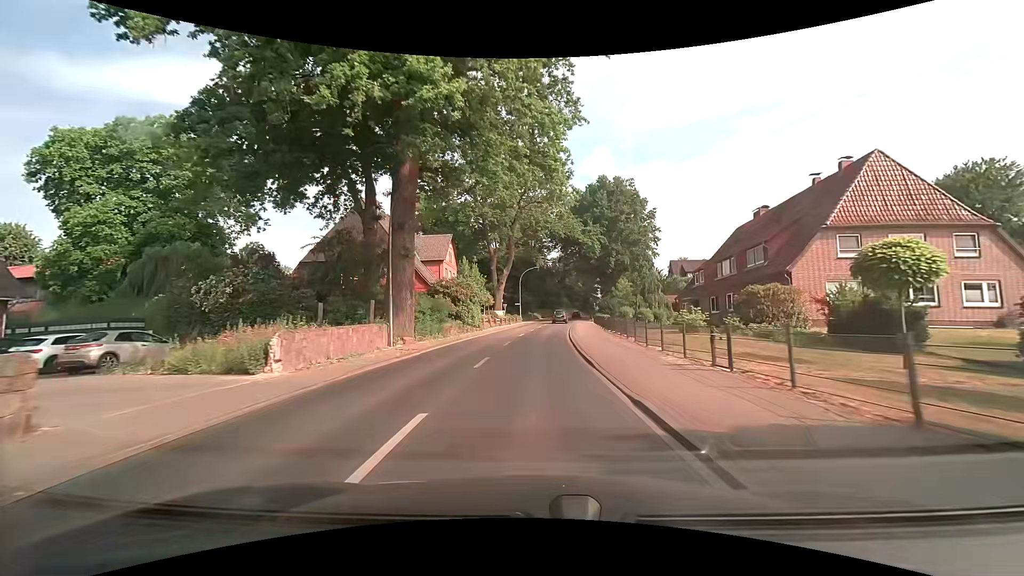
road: secondary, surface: asphalt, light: Day
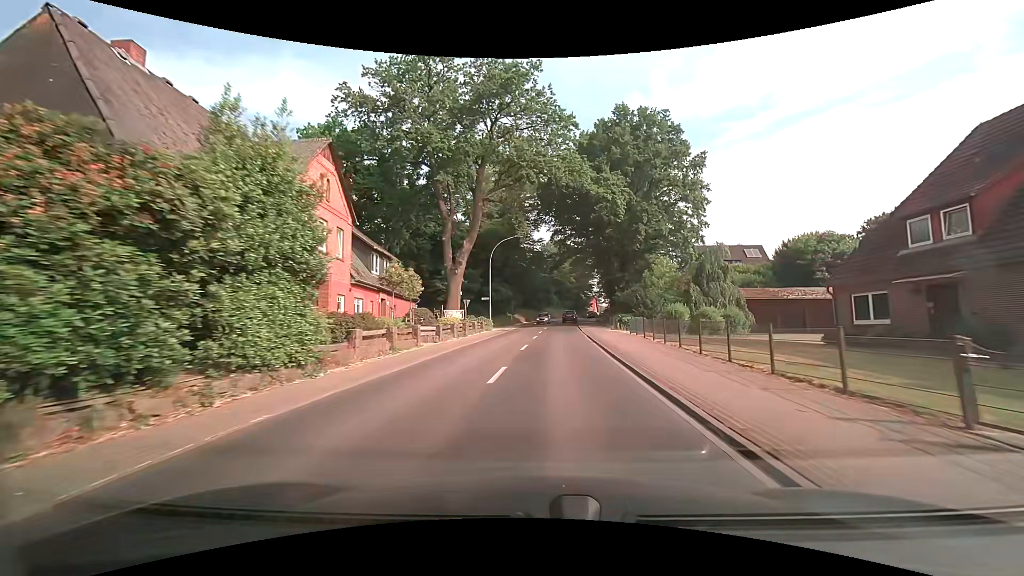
(+0.2, +30.0) m; +2°
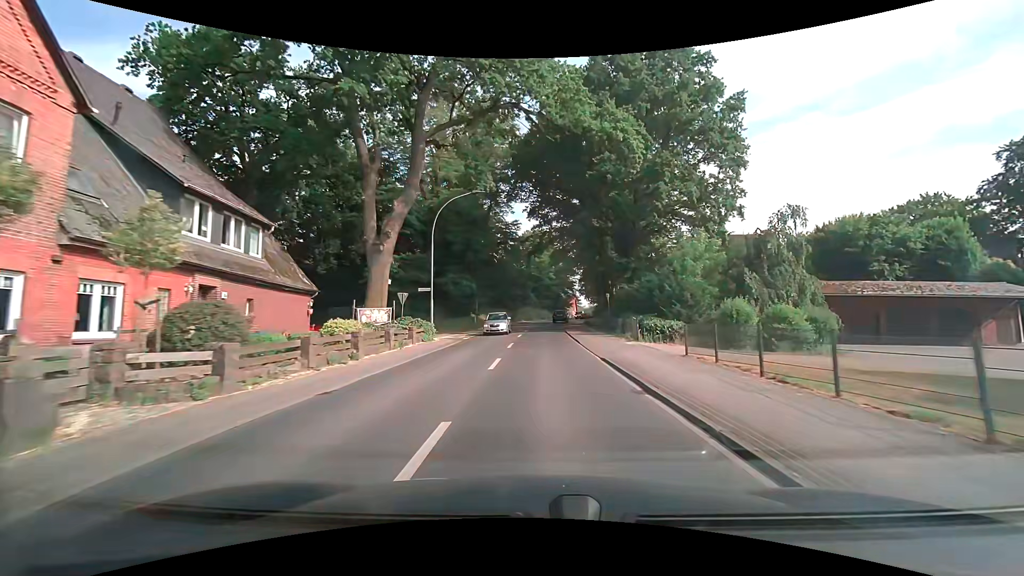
(+0.4, +15.5) m; +3°
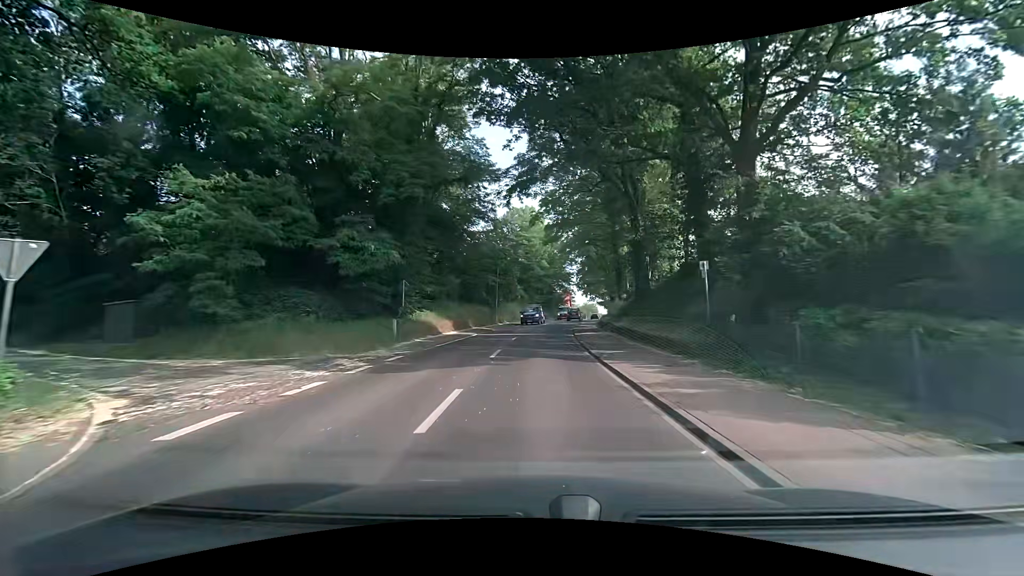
(+0.3, +23.4) m; +2°
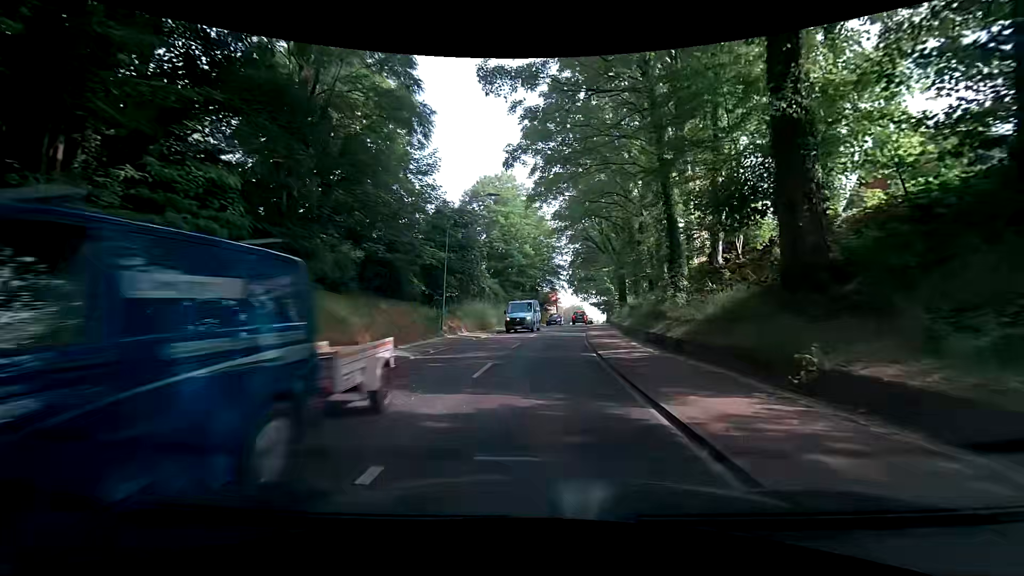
(+0.1, +21.9) m; +2°
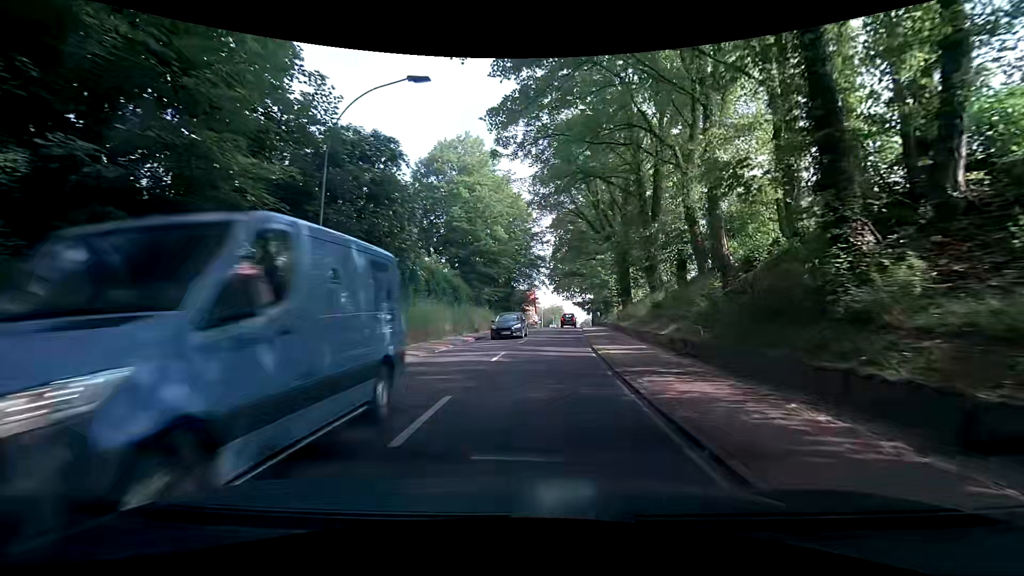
(+0.4, +14.2) m; +2°
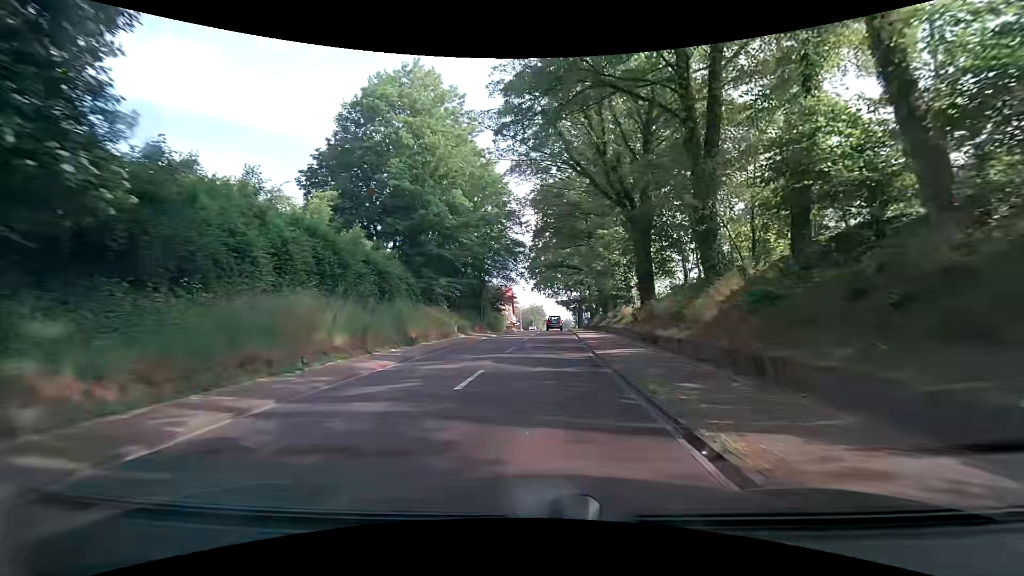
(+0.3, +14.1) m; +3°
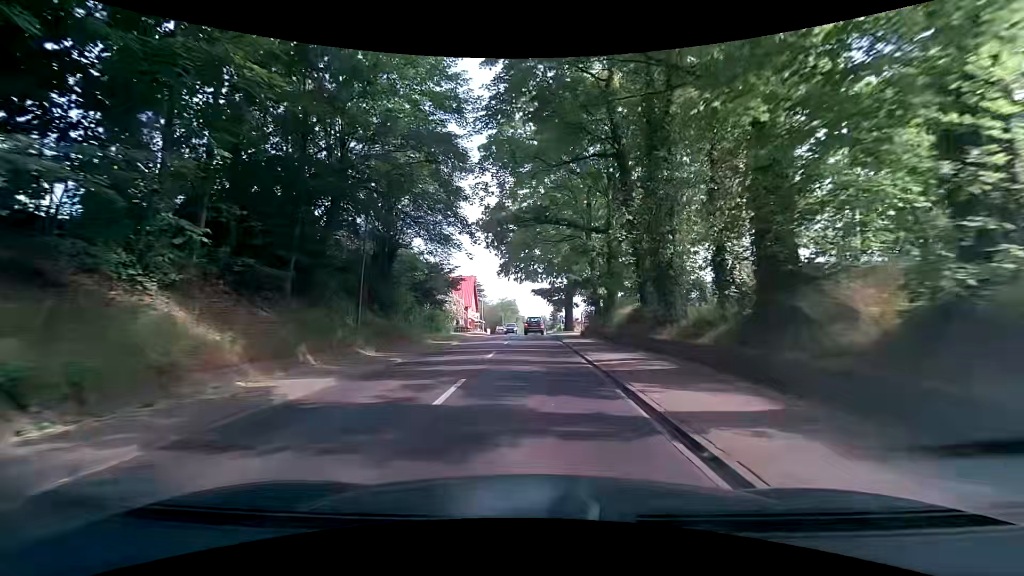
(+0.4, +28.1) m; +1°
(0, +10) (0, +20) (+1, +30) (+1, +40) (+1, +50) (+1, +60) (+1, +70) (+1, +80) (+1, +90) (+1, +100) m
